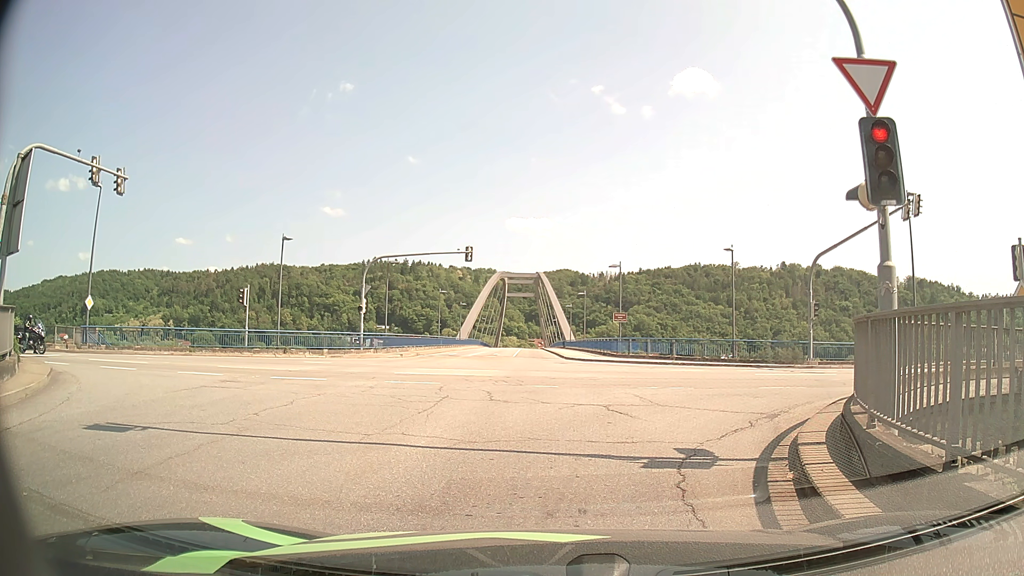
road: tertiary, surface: asphalt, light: Day
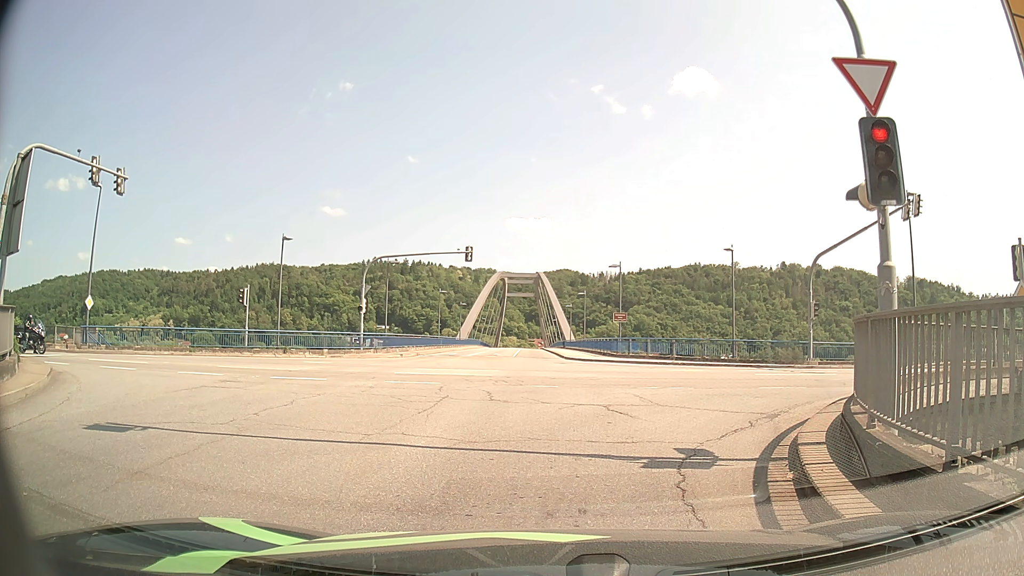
(0.0, 0.0) m; 0°
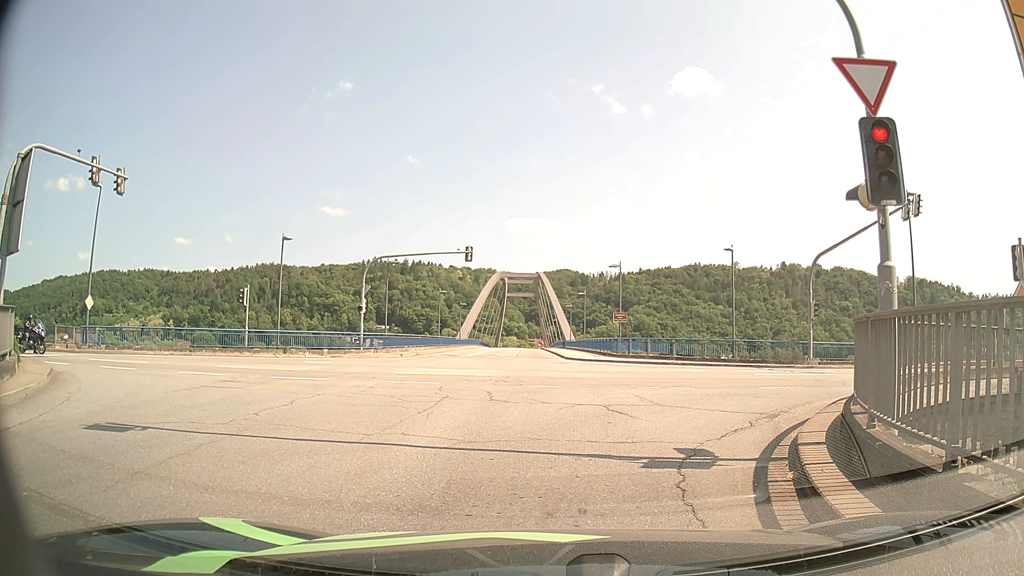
(0.0, 0.0) m; 0°
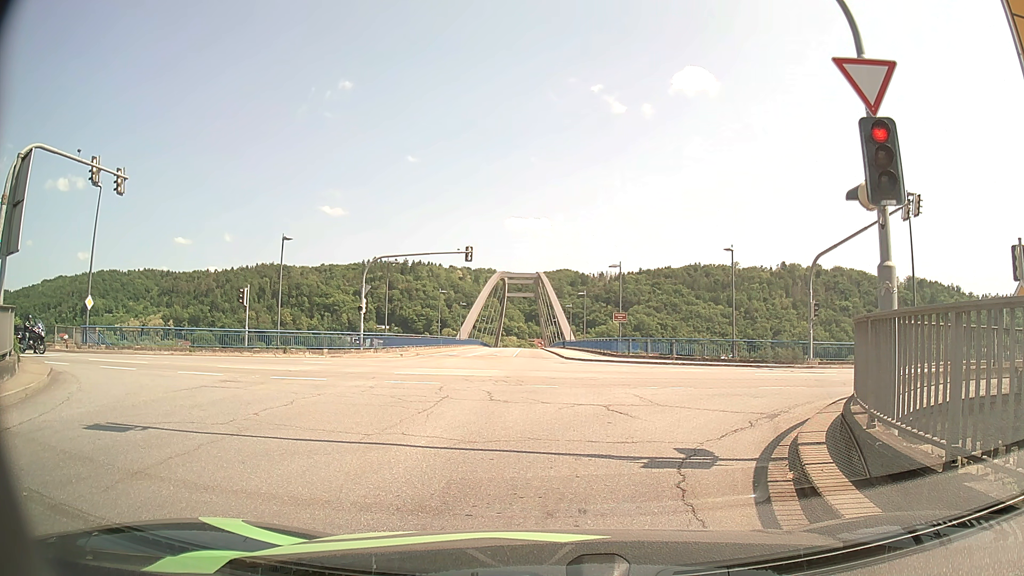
(0.0, 0.0) m; 0°
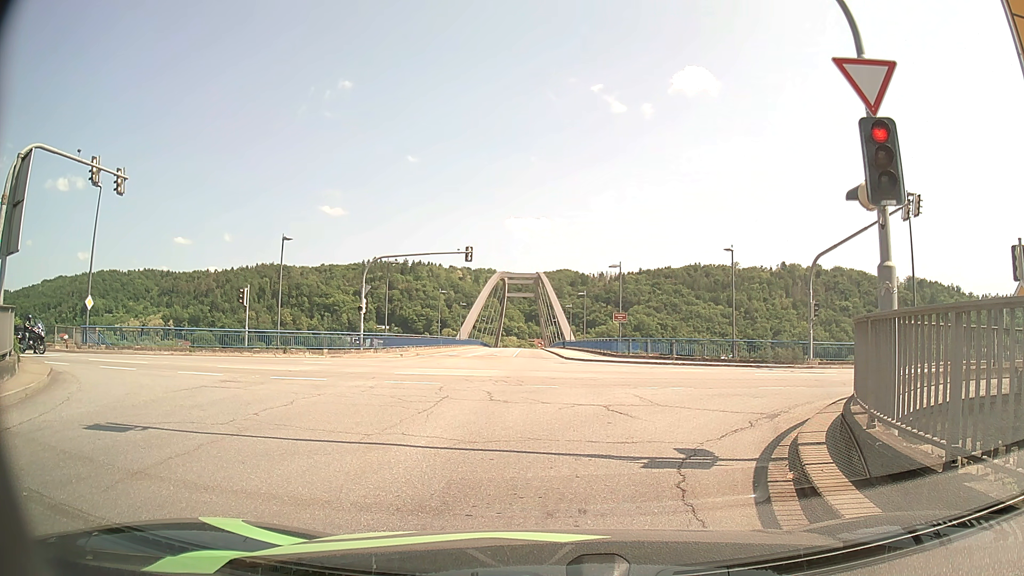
(0.0, 0.0) m; 0°
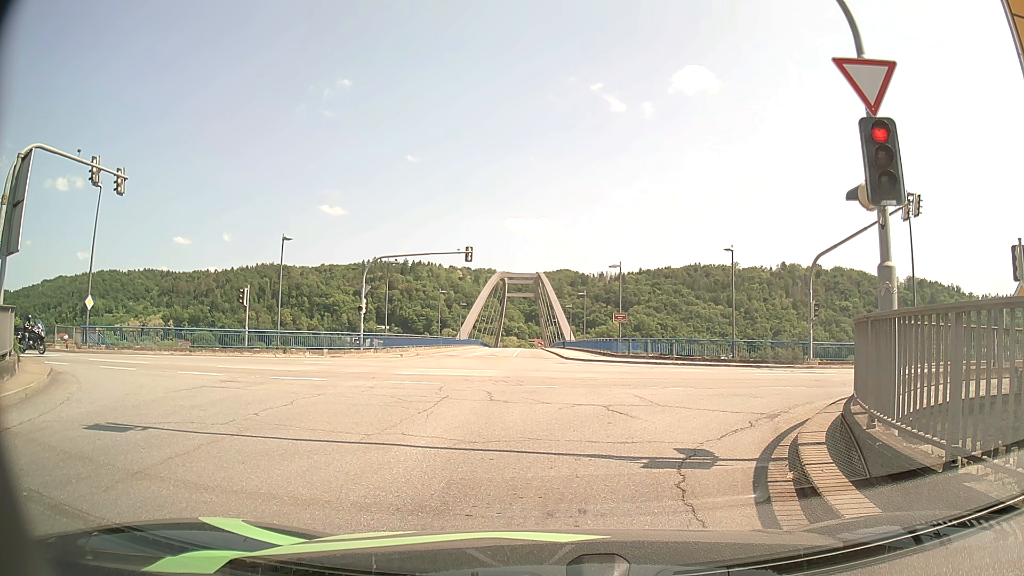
(0.0, 0.0) m; 0°
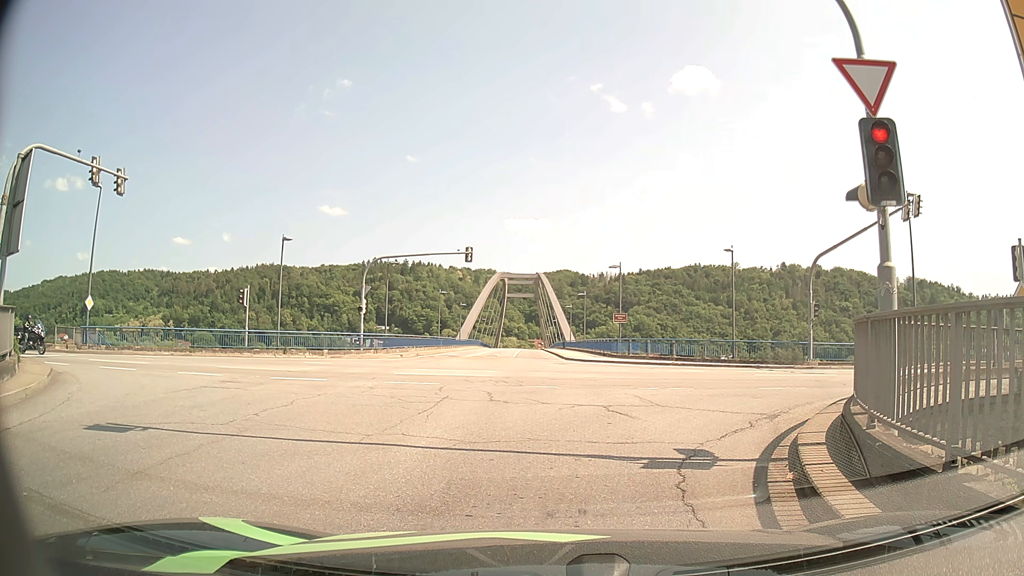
(0.0, 0.0) m; 0°
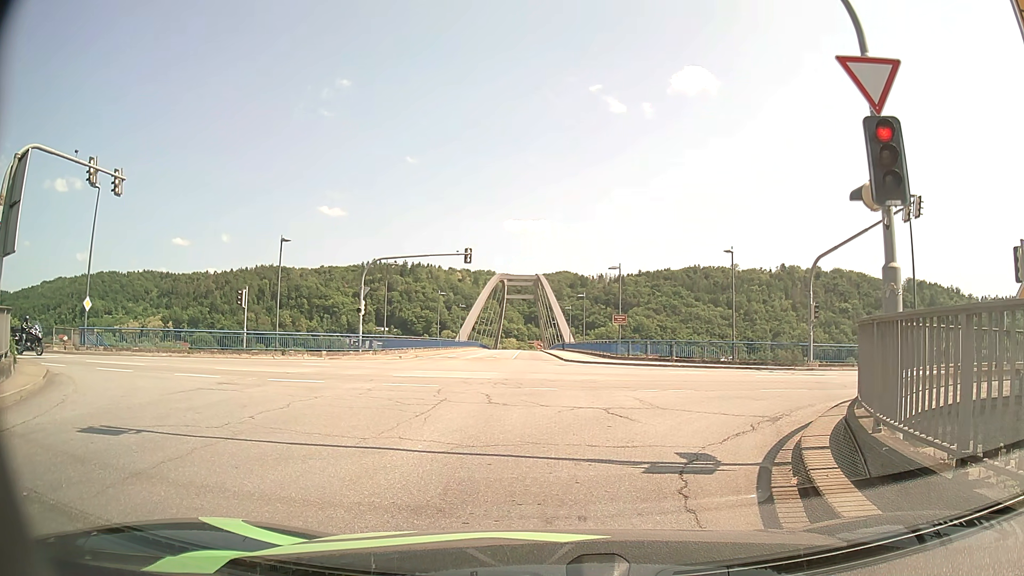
(0.0, +0.1) m; 0°
